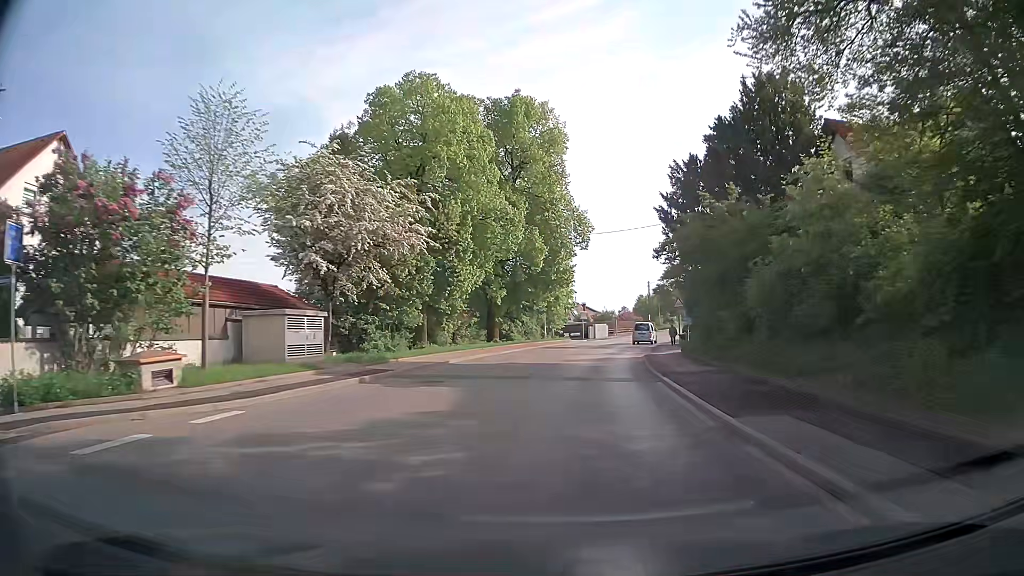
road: secondary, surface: asphalt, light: Day
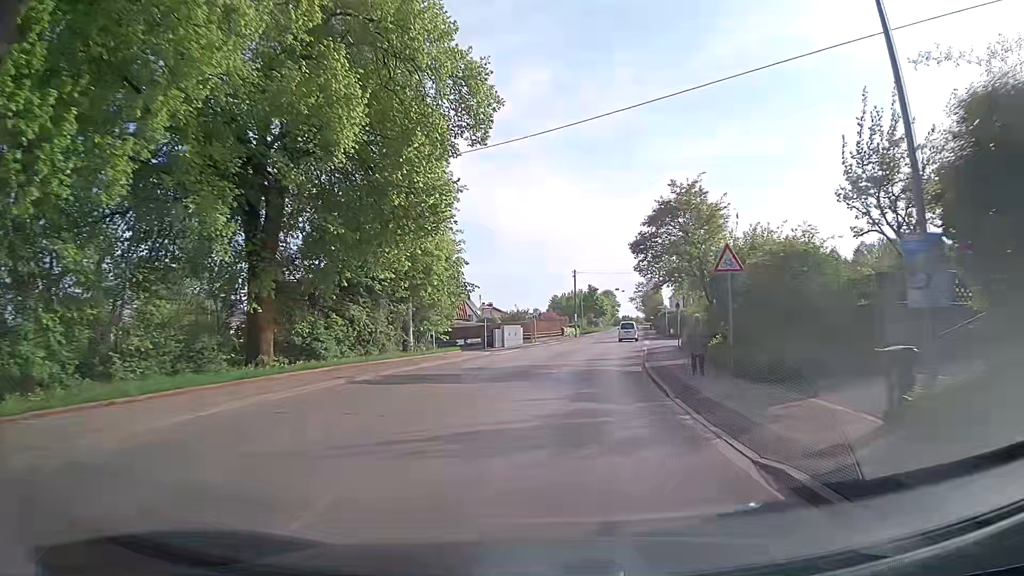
(+2.1, +28.6) m; +8°
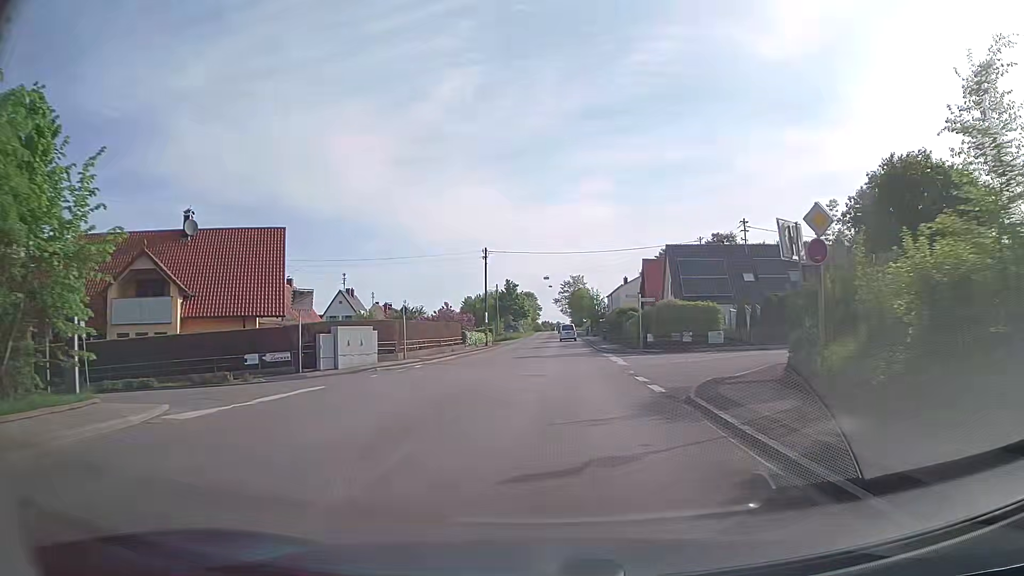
(+2.0, +28.5) m; +7°
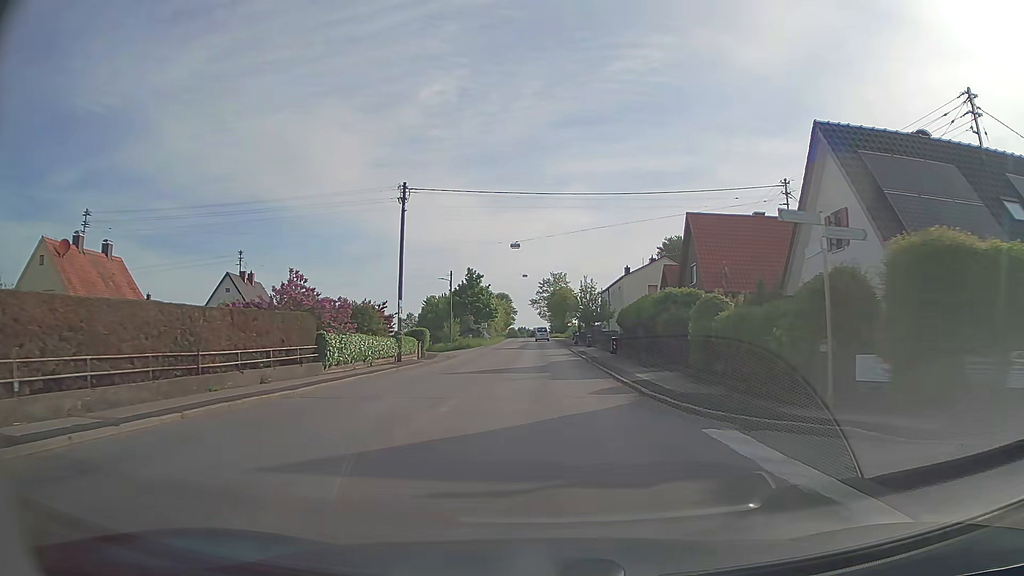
(+0.6, +28.5) m; +2°
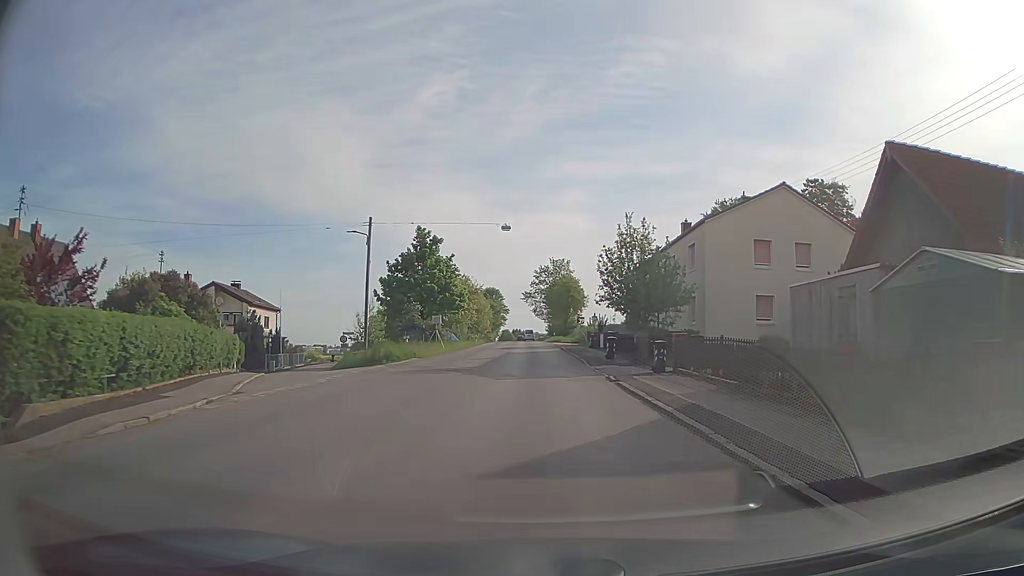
(+0.2, +34.6) m; +1°
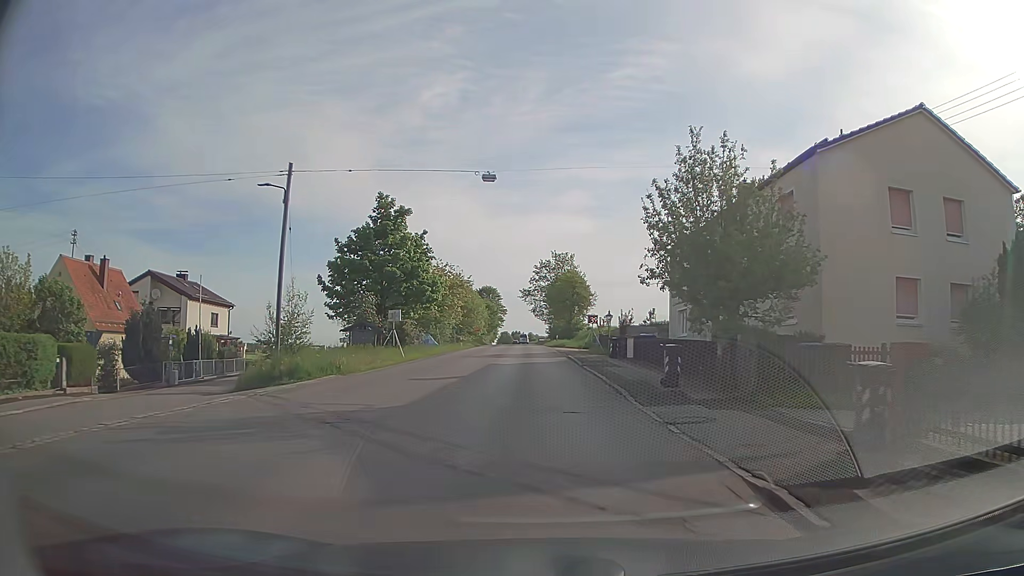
(0.0, +13.7) m; 0°
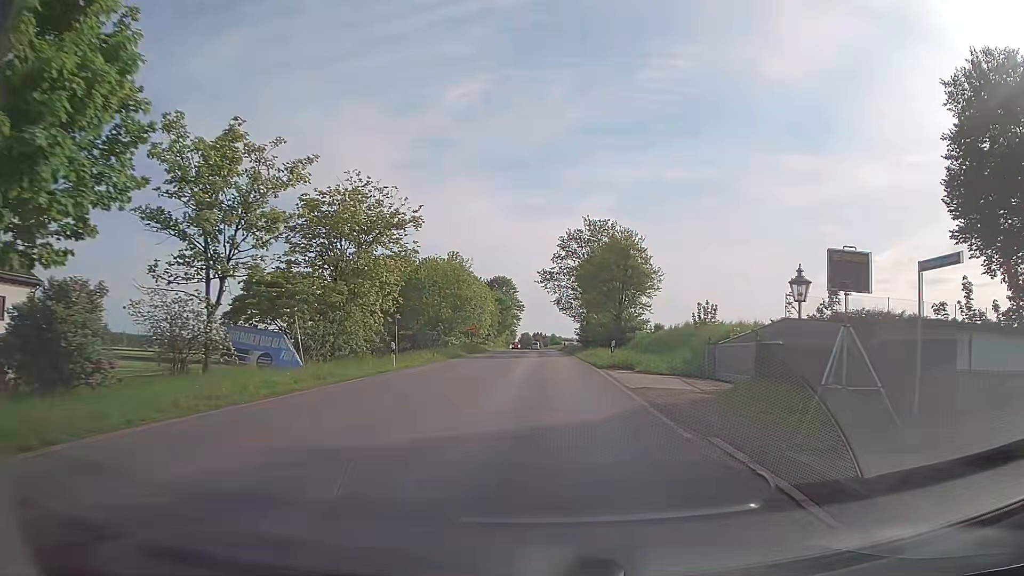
(-0.5, +34.7) m; -3°
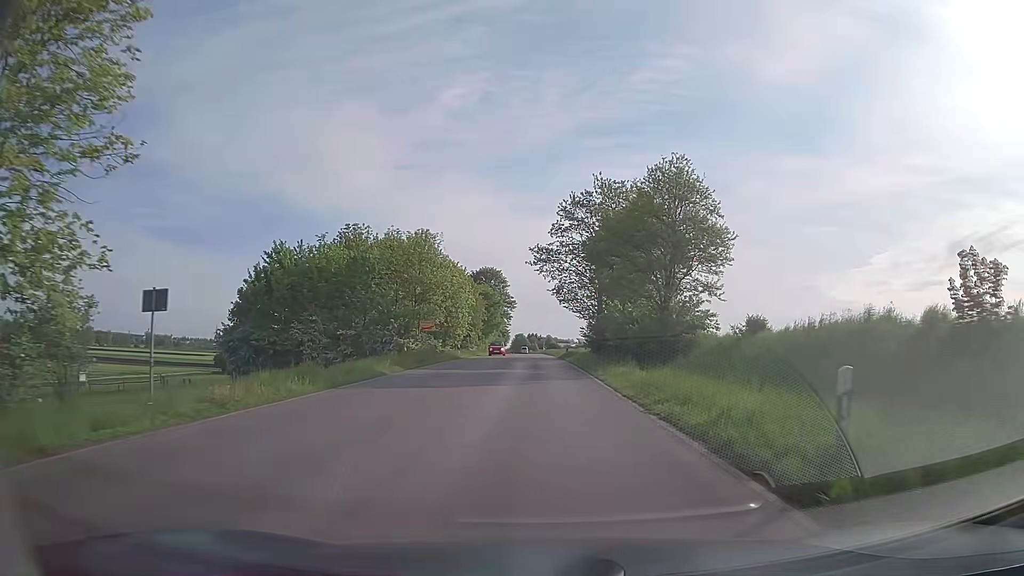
(+0.4, +21.3) m; +1°
(0, +10) (0, +20) (0, +30) (0, +40) (-1, +50) (-1, +60) (-1, +70) (-1, +80) (-2, +90) (-2, +100) m
